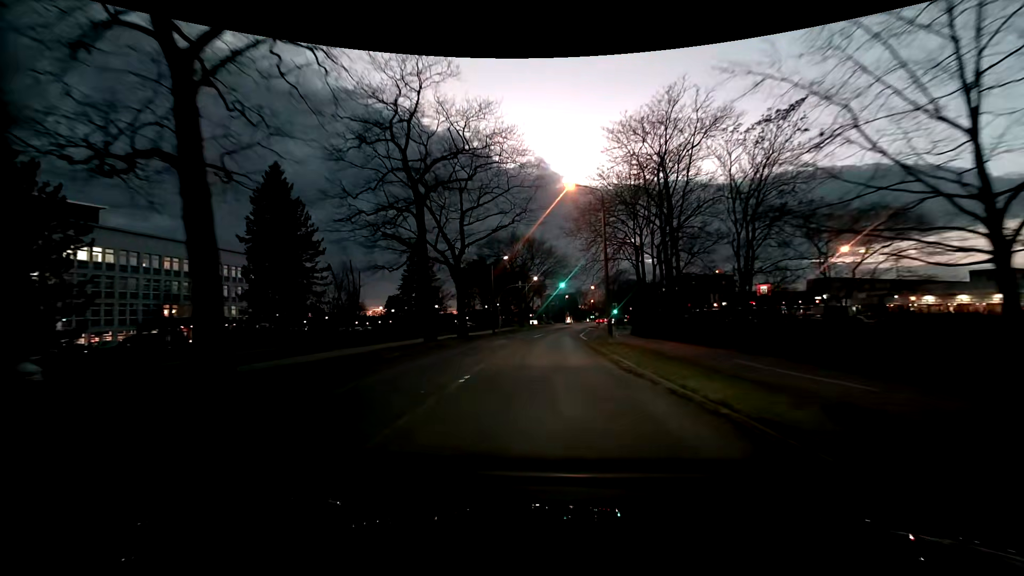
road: tertiary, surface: asphalt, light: Dusk
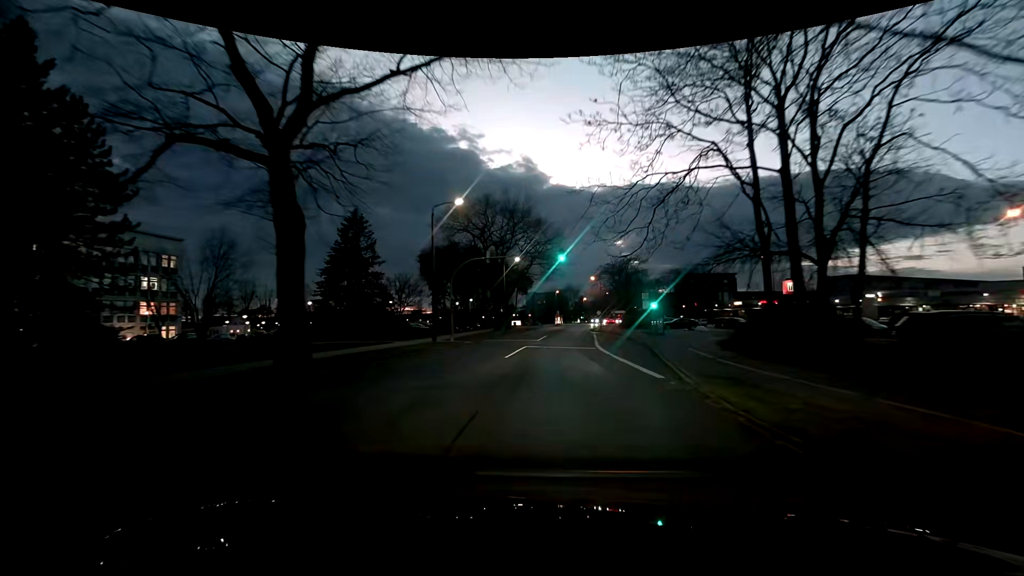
(+0.6, +27.0) m; +2°
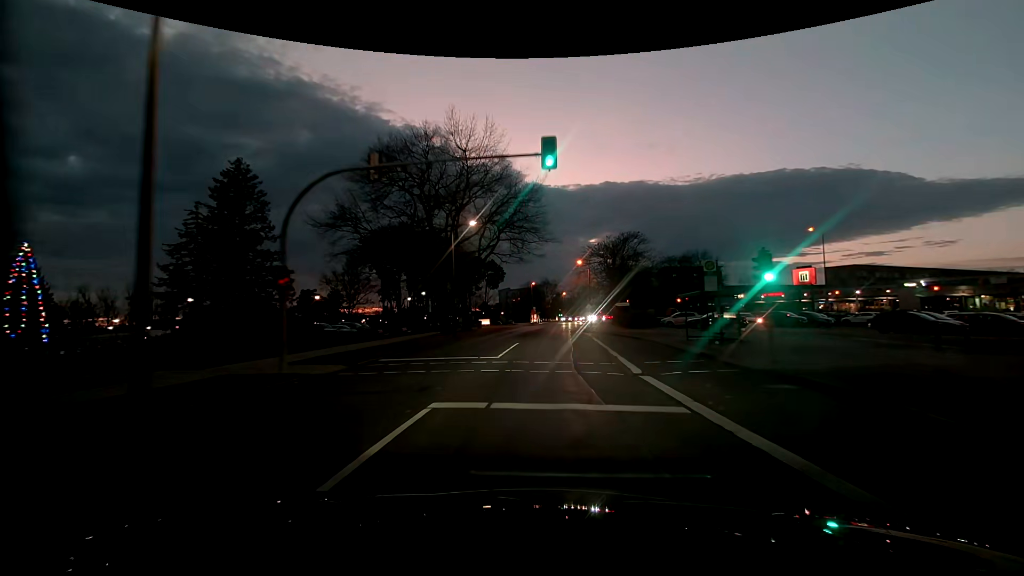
(+0.6, +21.1) m; +3°
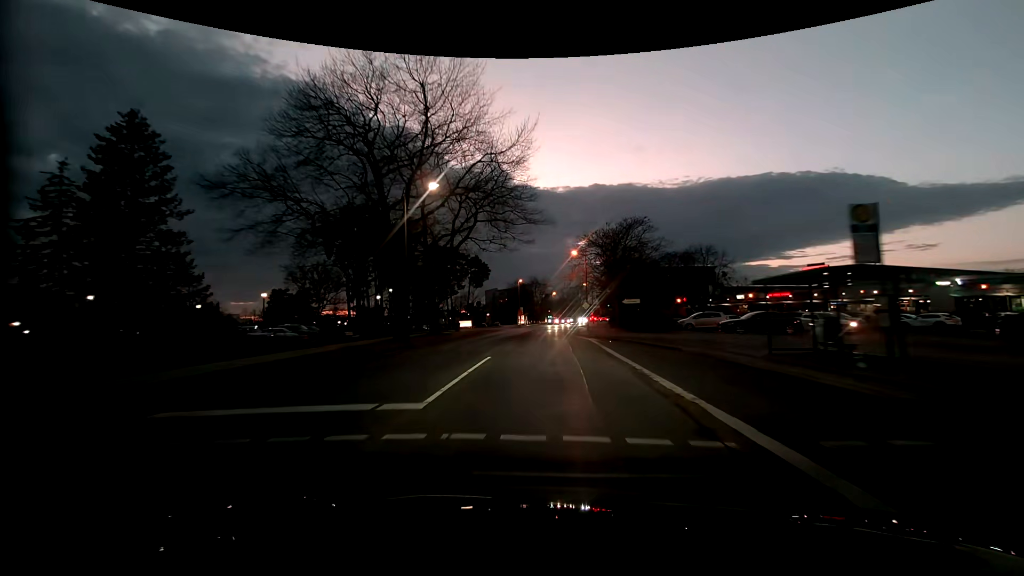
(+0.2, +10.8) m; +1°
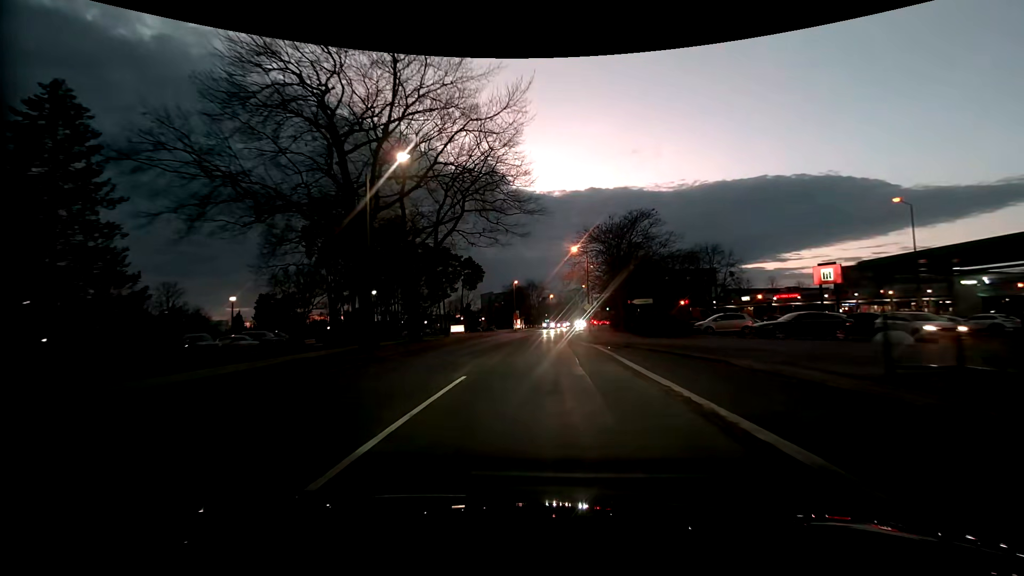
(+0.1, +5.6) m; +1°
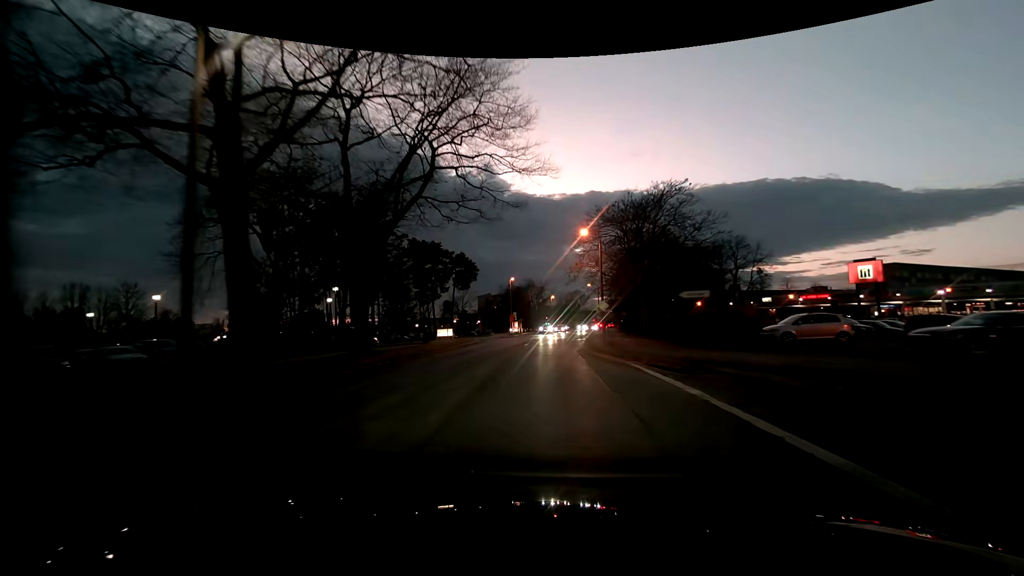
(-0.1, +11.3) m; -1°
(0, +10) (0, +20) (+1, +30) (+1, +40) (+2, +50) (+3, +60) (+4, +70) (+5, +80) (+7, +90) (+8, +100) m
